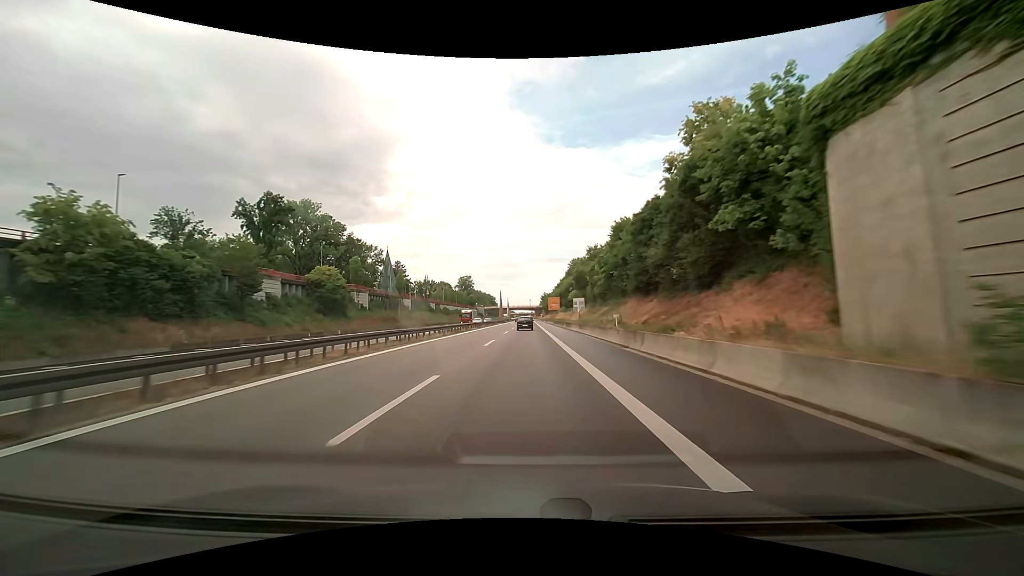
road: trunk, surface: asphalt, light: Day
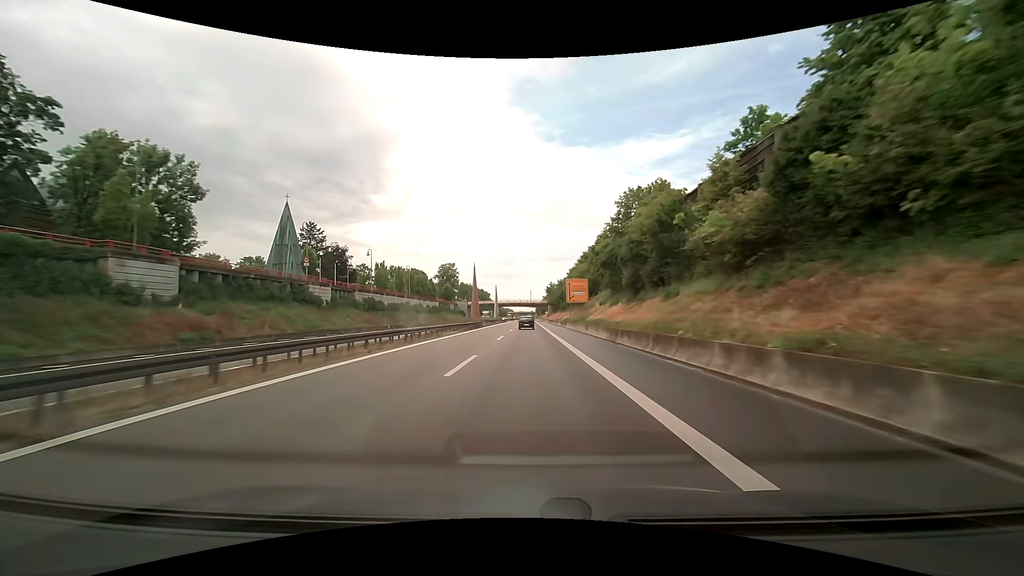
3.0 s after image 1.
(-0.1, +66.4) m; 0°
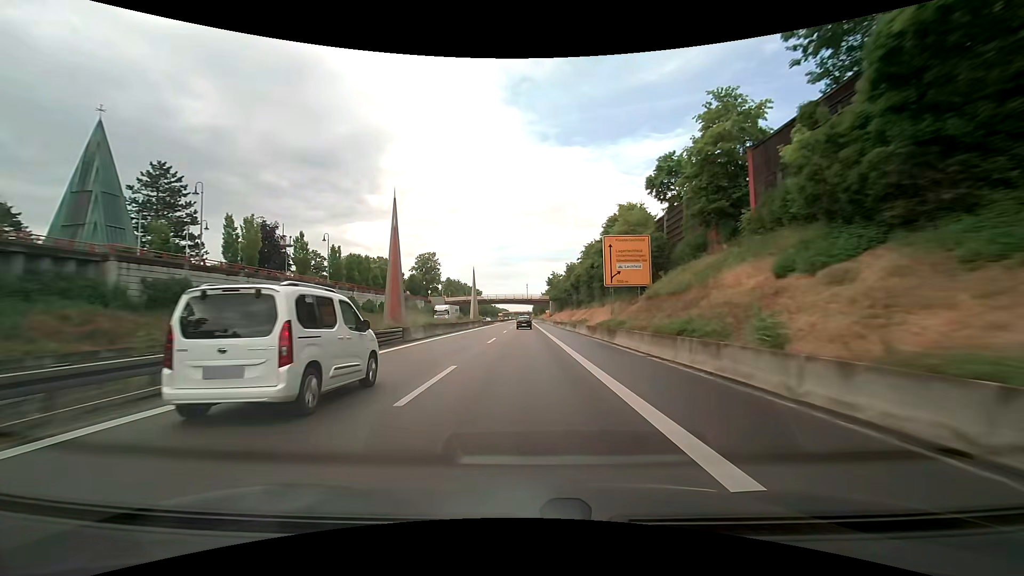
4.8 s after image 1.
(+0.1, +39.8) m; 0°
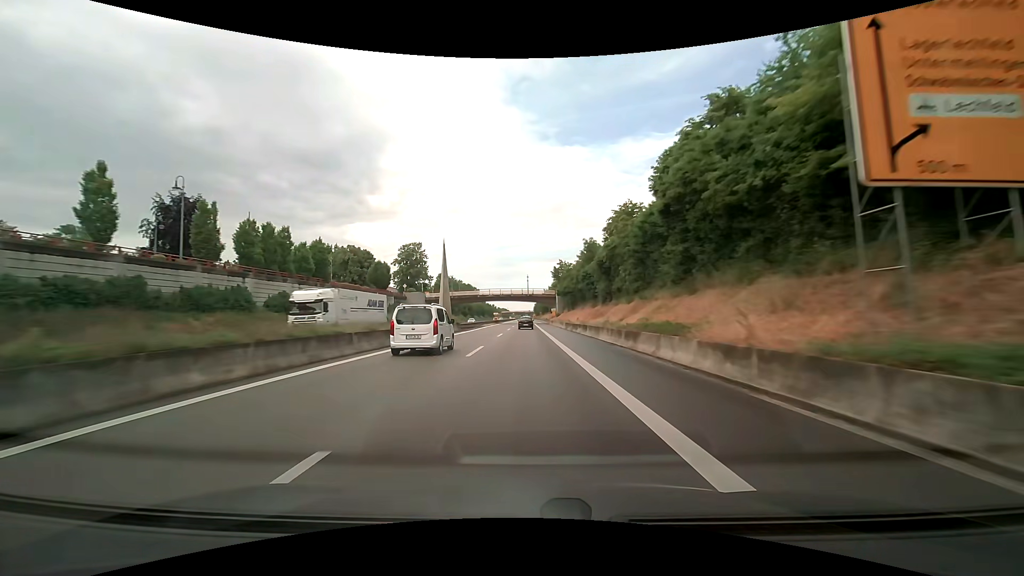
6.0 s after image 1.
(-0.1, +26.6) m; 0°
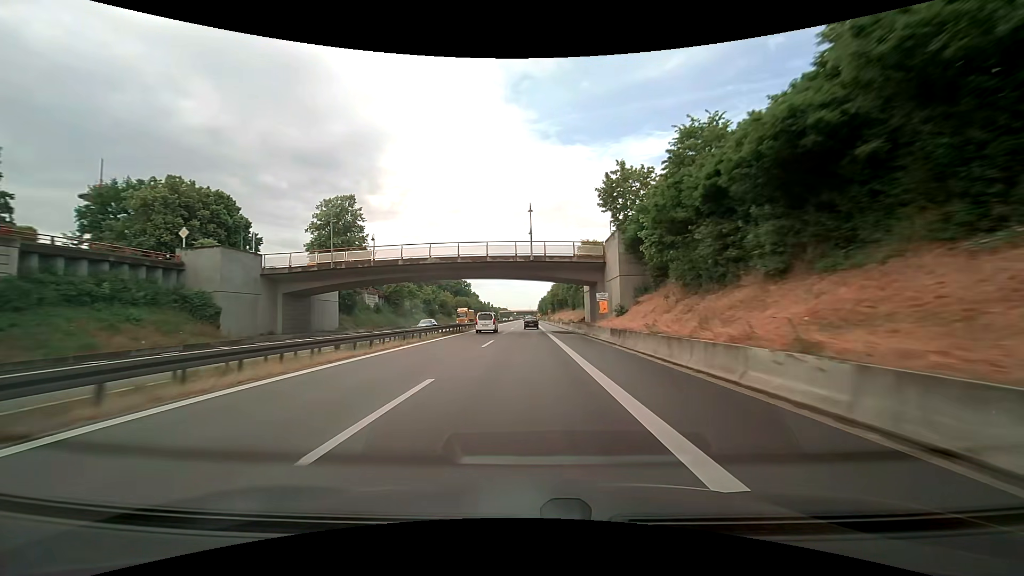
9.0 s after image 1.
(-0.2, +66.7) m; 0°
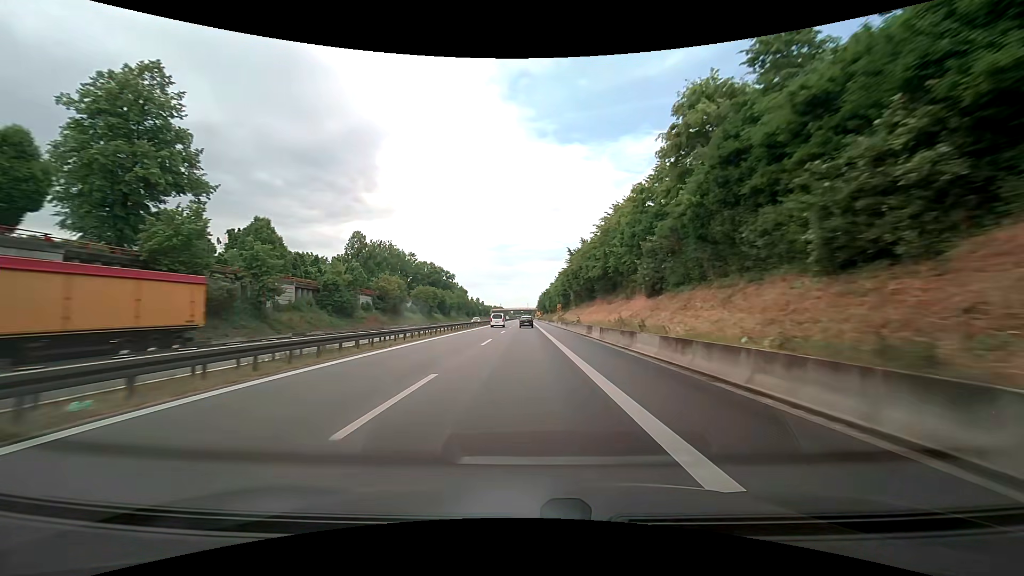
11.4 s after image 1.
(+0.1, +53.4) m; 0°
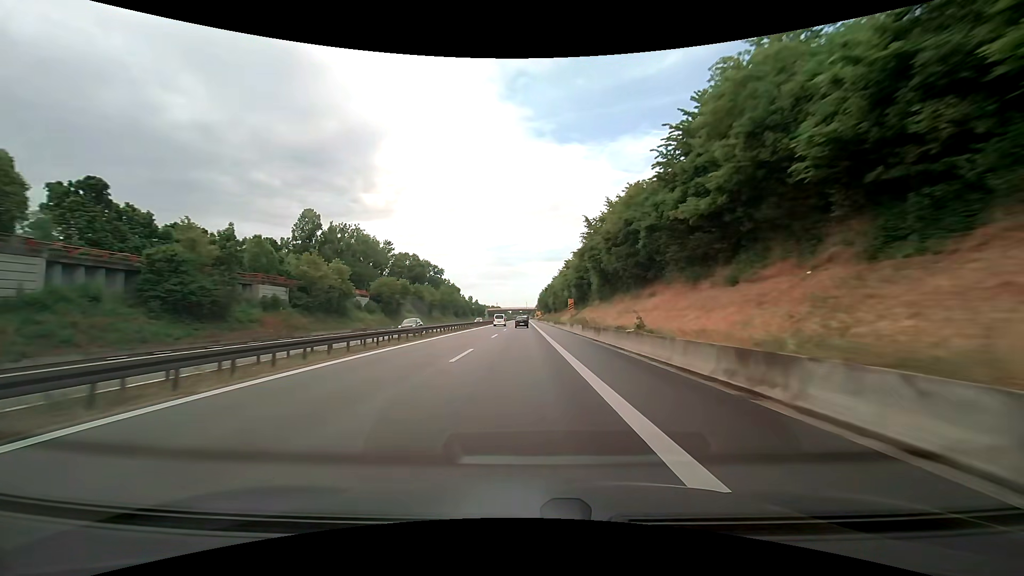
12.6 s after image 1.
(+0.1, +26.7) m; +1°
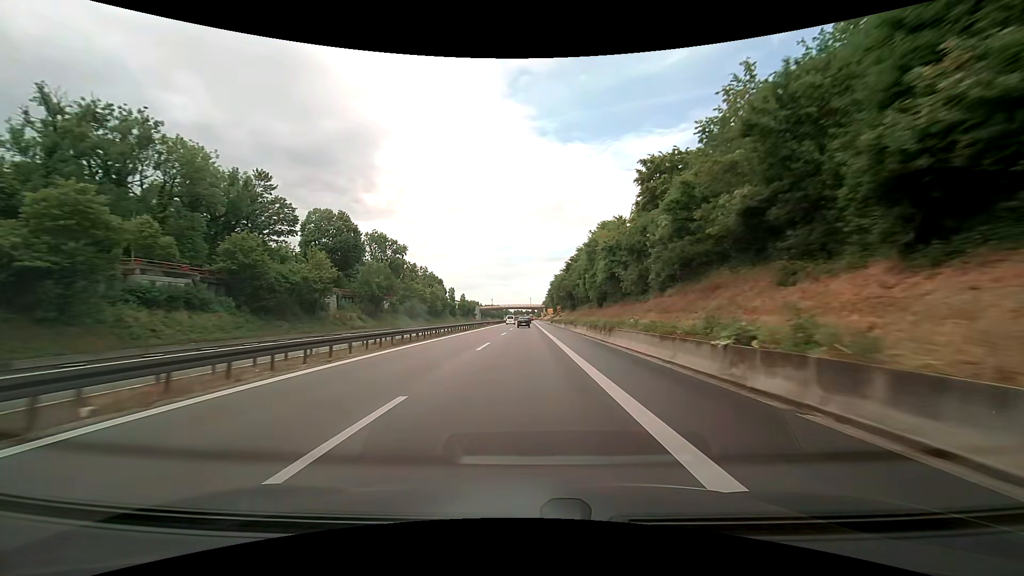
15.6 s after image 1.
(-0.5, +66.8) m; 0°
(0, +10) (0, +20) (0, +30) (0, +40) (0, +50) (0, +60) (0, +70) (0, +80) (0, +90) (0, +100) m
